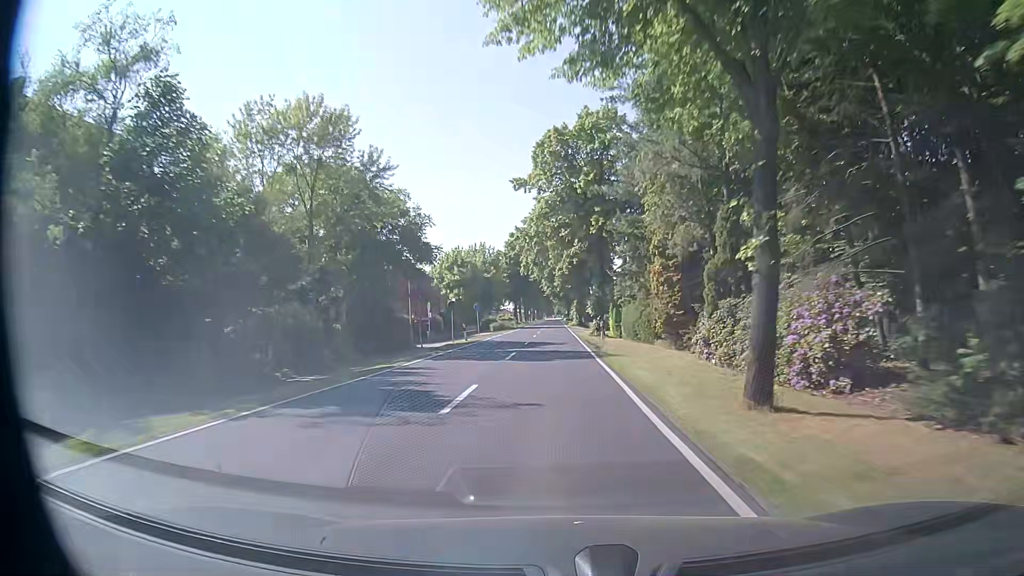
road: secondary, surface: asphalt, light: Day
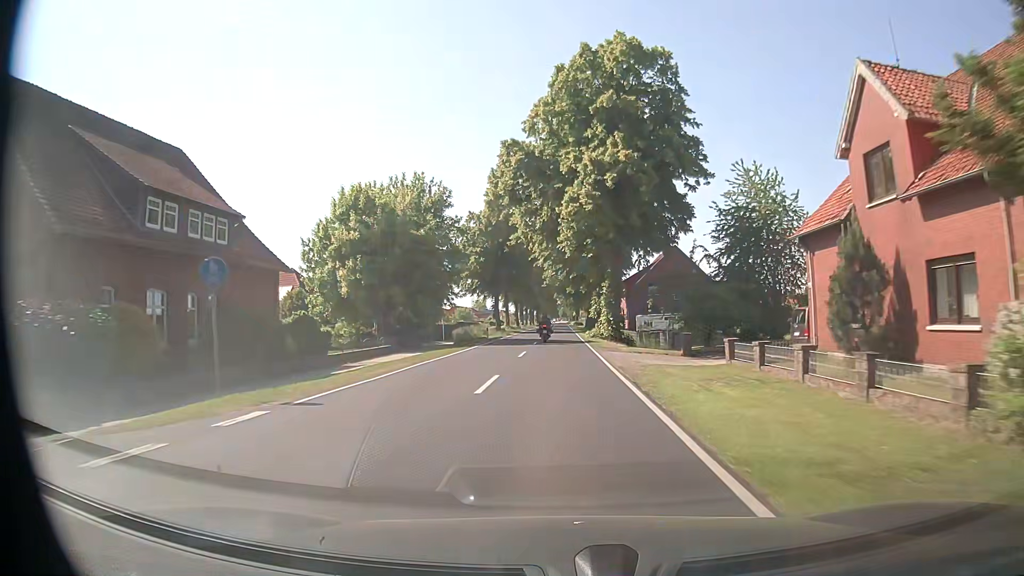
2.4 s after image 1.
(-0.8, +45.8) m; -1°
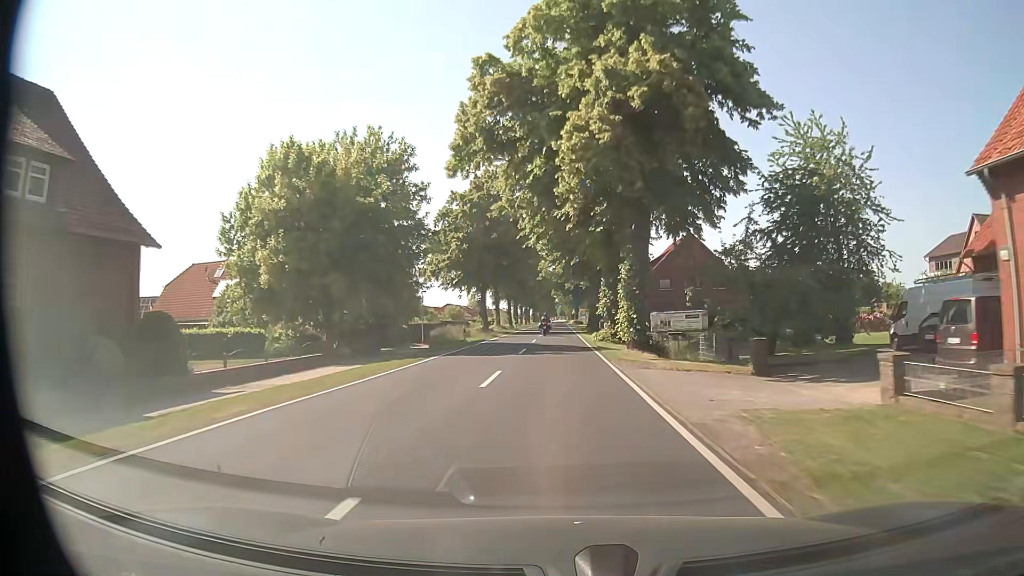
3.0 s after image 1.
(+0.1, +11.5) m; +1°
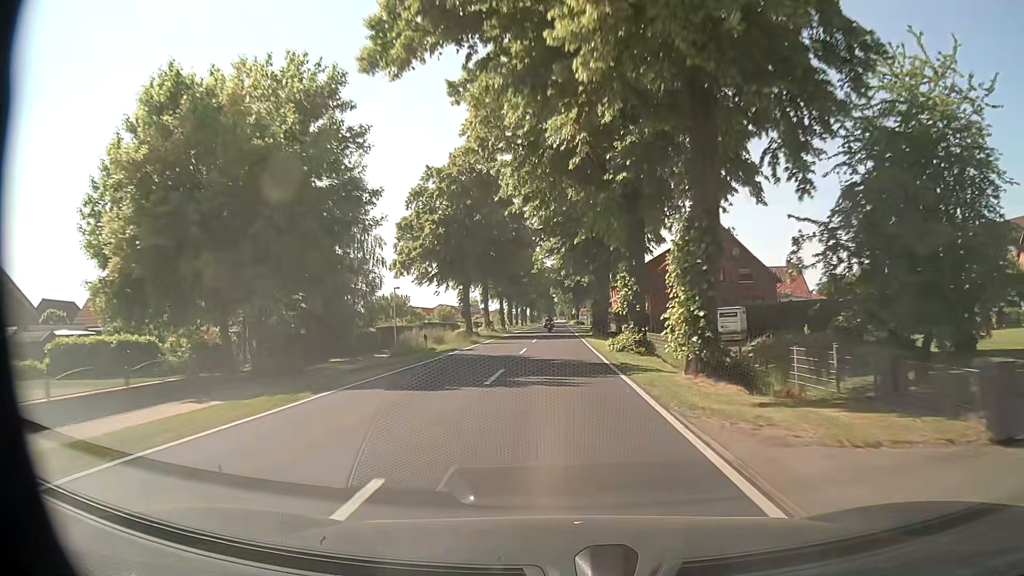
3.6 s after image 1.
(0.0, +11.5) m; 0°
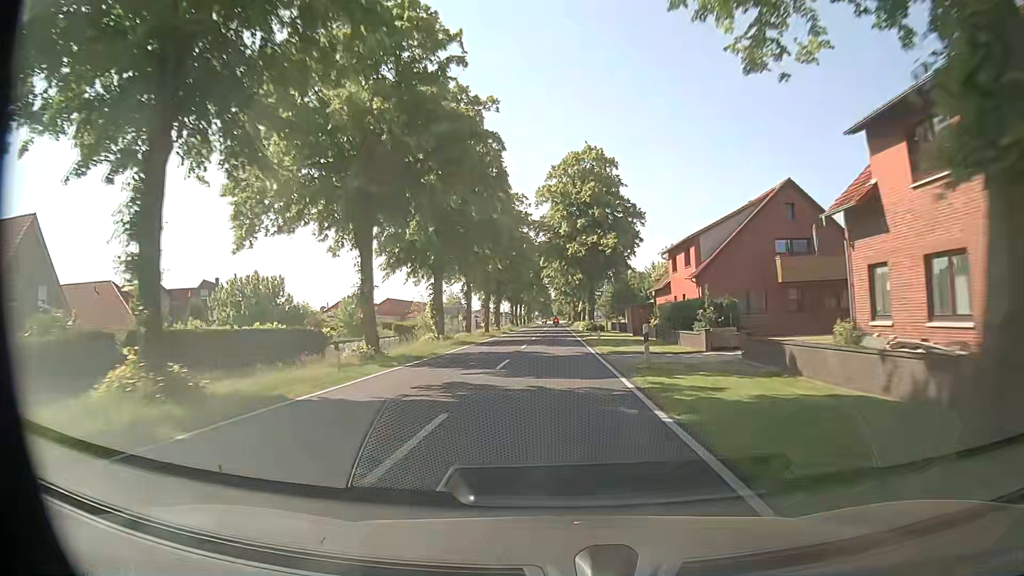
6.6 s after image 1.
(+0.1, +57.2) m; +1°
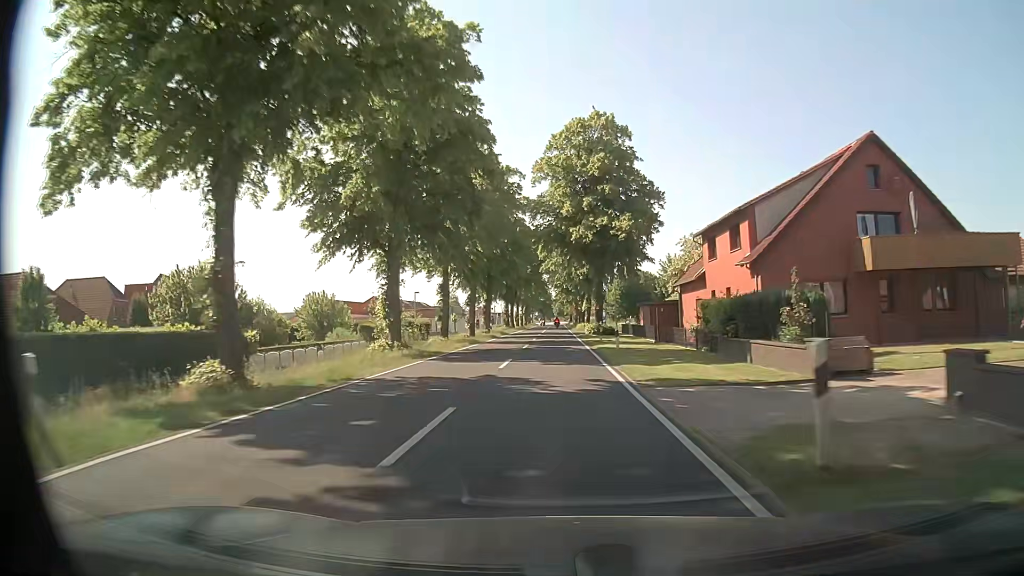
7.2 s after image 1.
(-0.1, +11.4) m; -1°
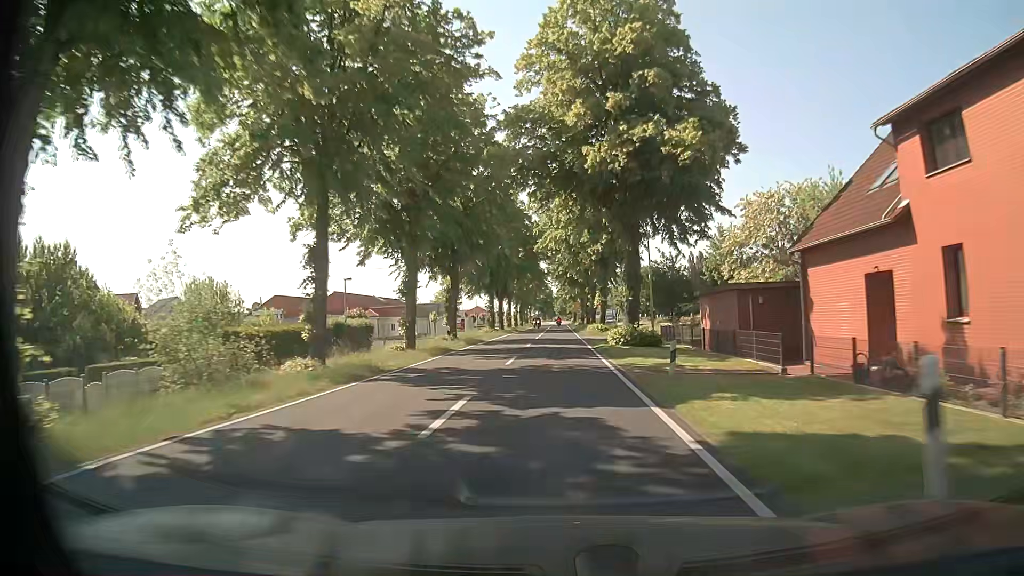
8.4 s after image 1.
(+0.2, +22.9) m; 0°
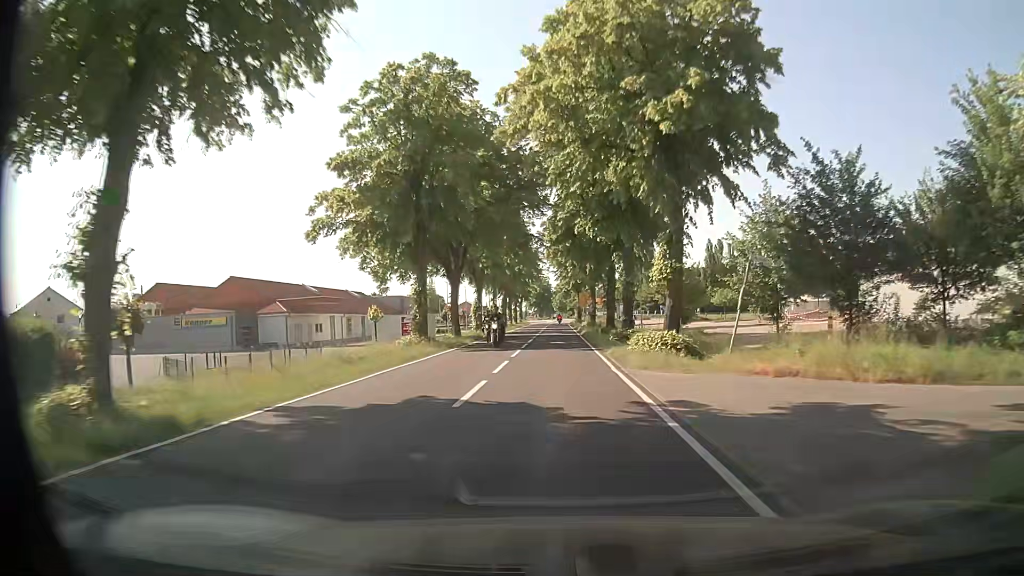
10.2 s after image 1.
(+0.1, +34.3) m; 0°
(0, +10) (0, +20) (0, +30) (0, +40) (0, +50) (0, +60) (+1, +70) (+1, +80) (+1, +90) (+1, +100) m
